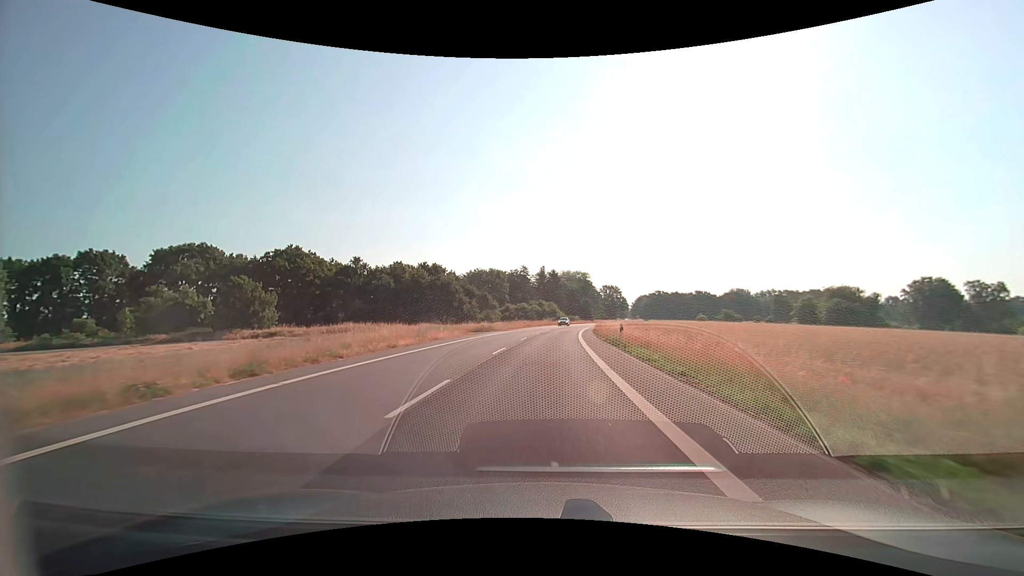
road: secondary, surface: asphalt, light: Day
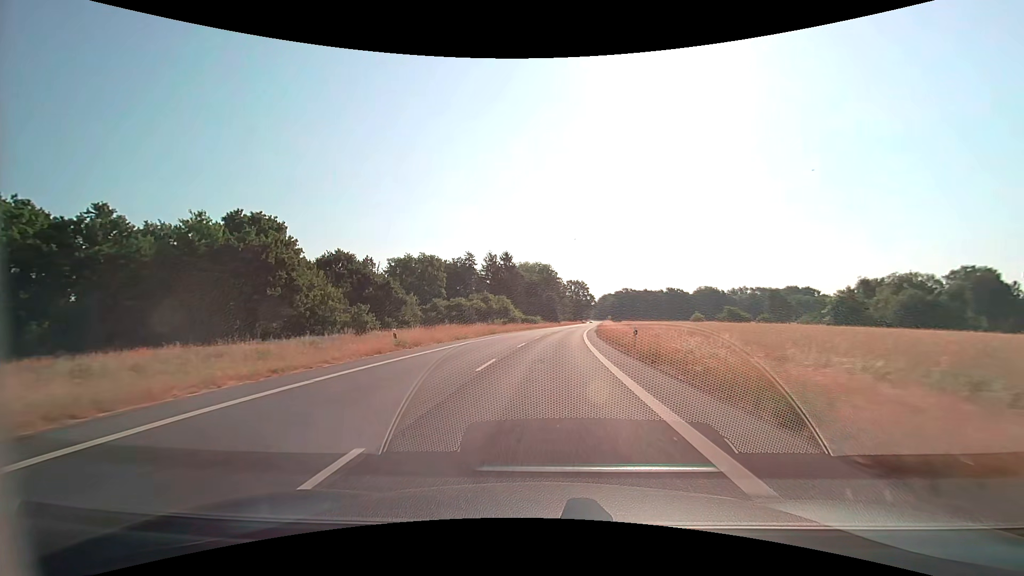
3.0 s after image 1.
(+2.2, +52.7) m; +5°
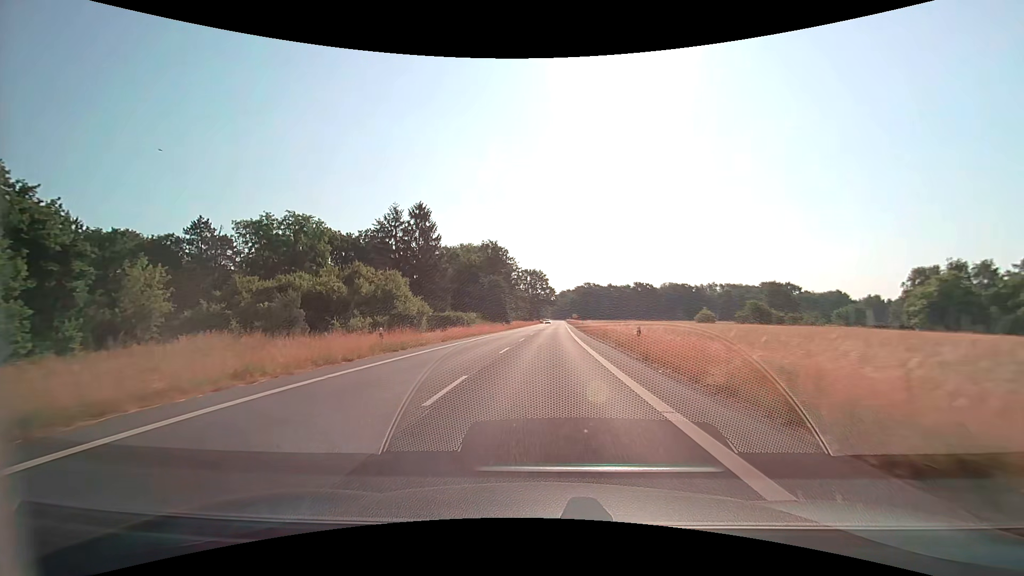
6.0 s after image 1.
(+2.5, +52.8) m; +5°
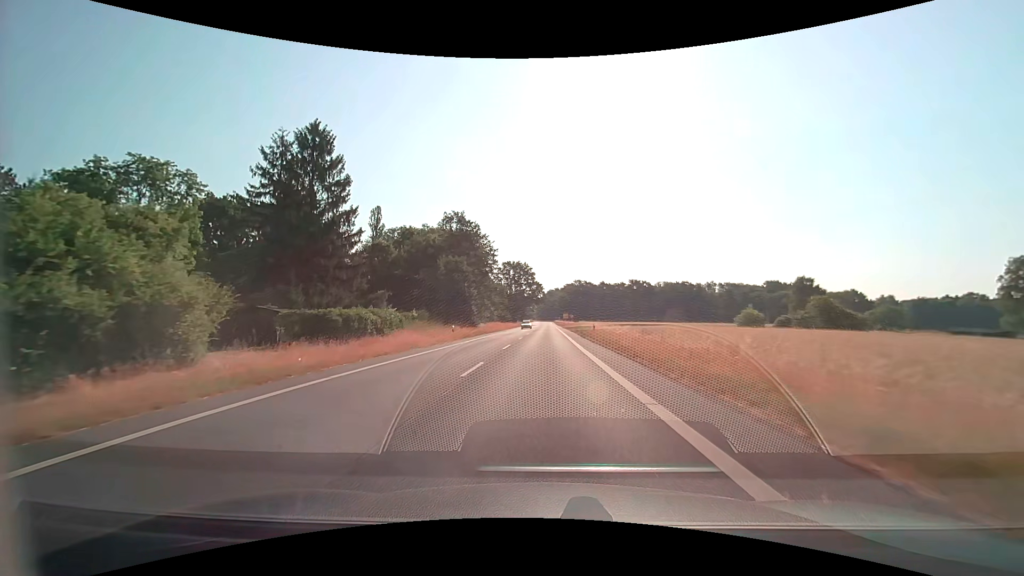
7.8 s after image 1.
(+0.5, +31.8) m; +2°
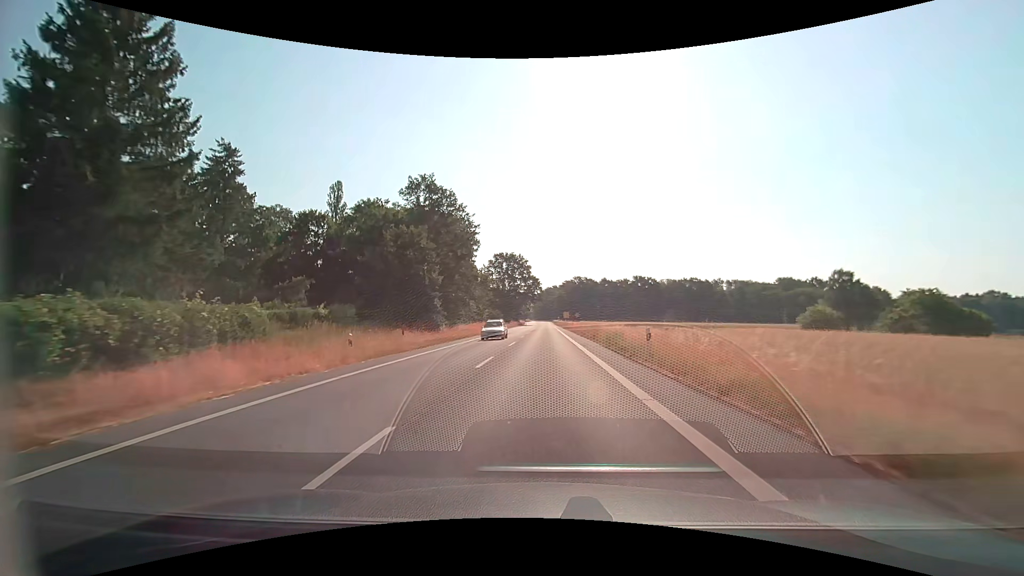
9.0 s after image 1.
(+0.1, +21.2) m; 0°
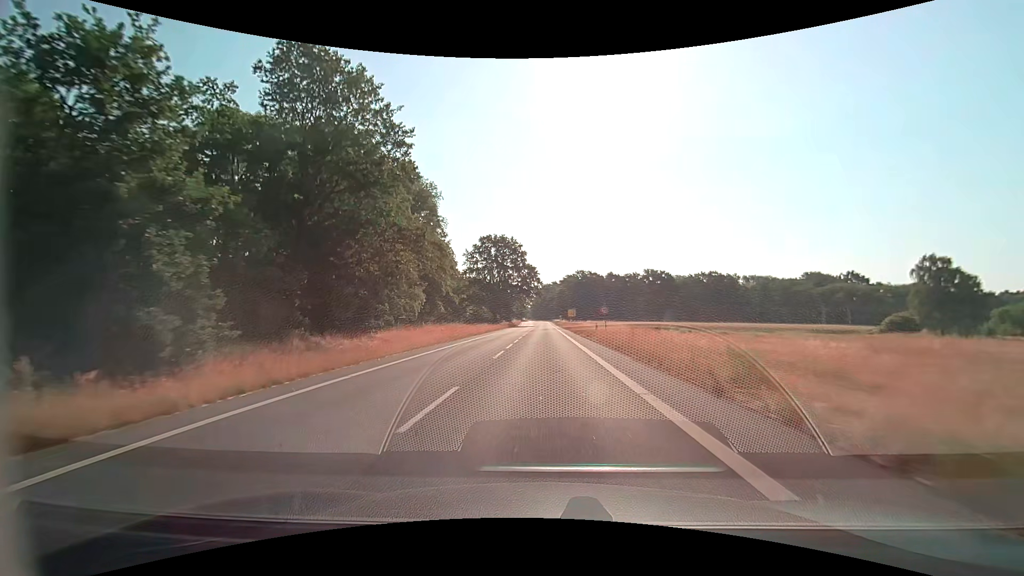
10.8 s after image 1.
(0.0, +31.8) m; 0°
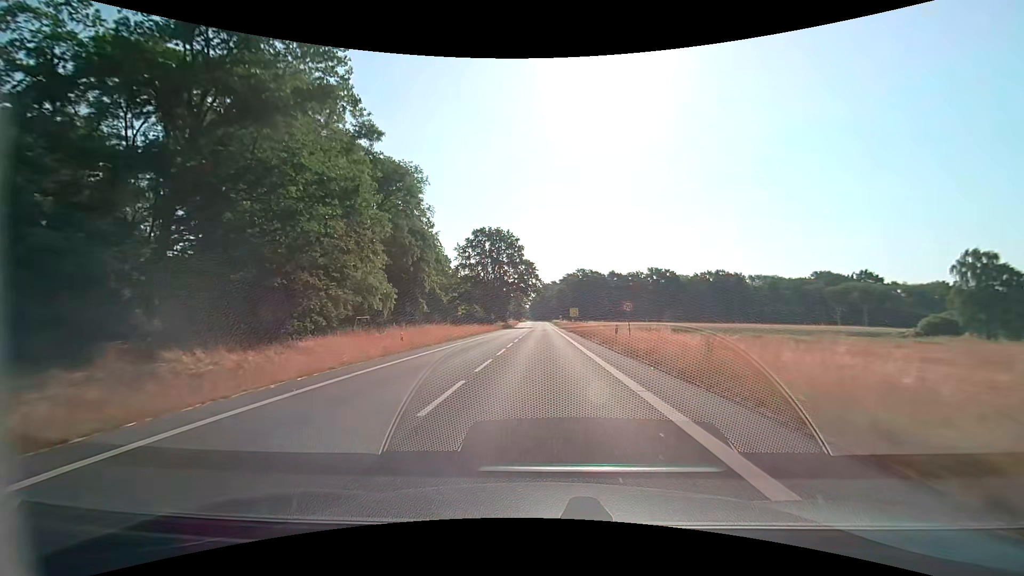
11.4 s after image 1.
(0.0, +10.5) m; 0°
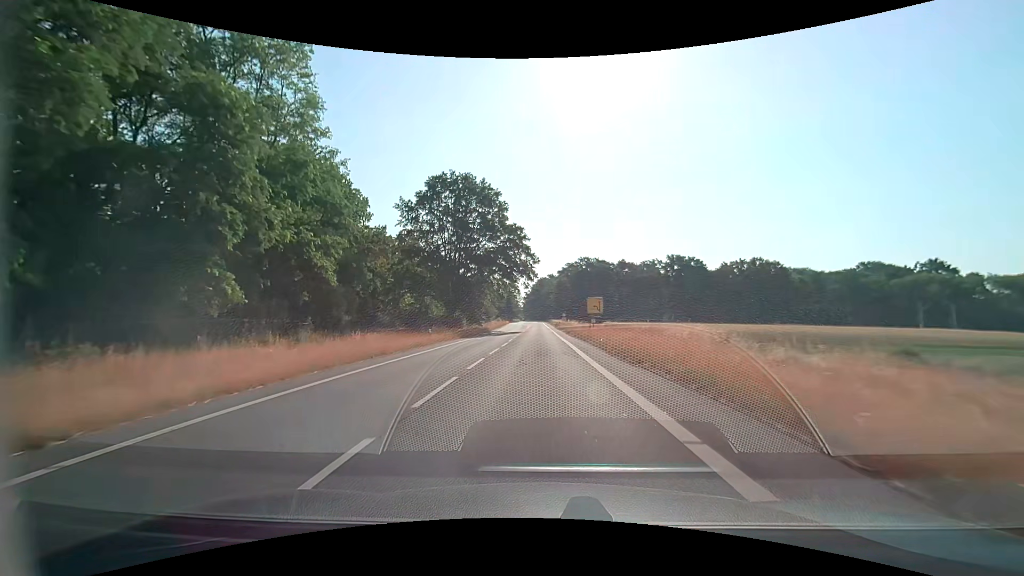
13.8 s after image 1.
(+0.1, +41.5) m; 0°
(0, +10) (0, +20) (0, +30) (0, +40) (0, +50) (0, +60) (0, +70) (0, +80) (0, +90) (-1, +100) m
